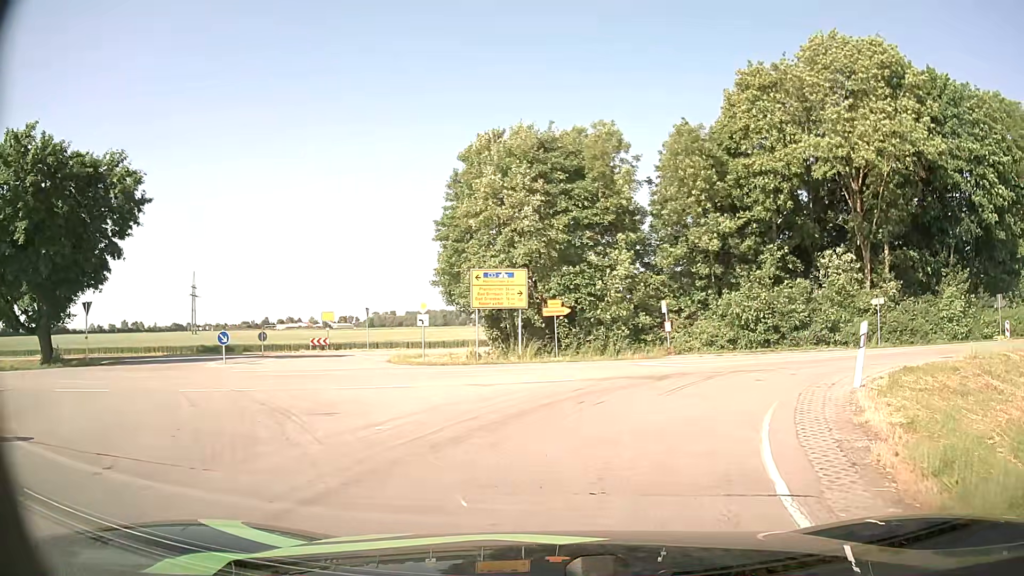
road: primary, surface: asphalt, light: Day
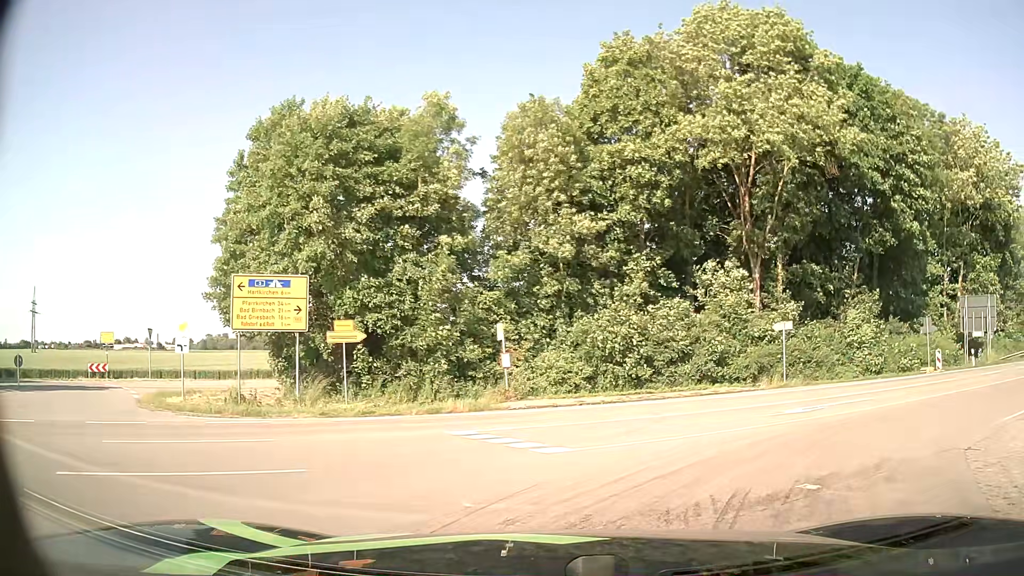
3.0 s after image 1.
(+0.8, +9.2) m; +12°
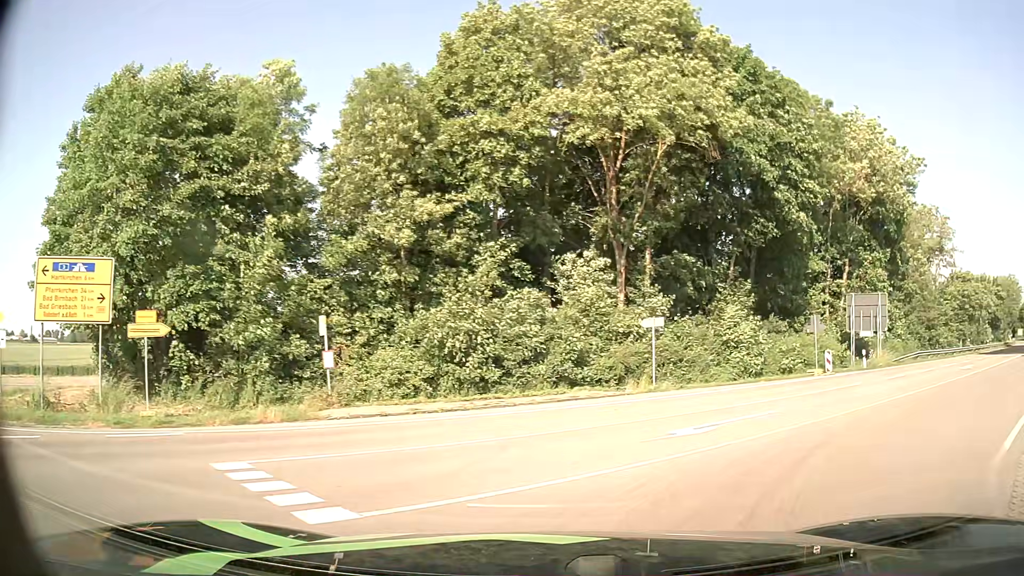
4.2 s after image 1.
(+0.4, +3.6) m; +13°
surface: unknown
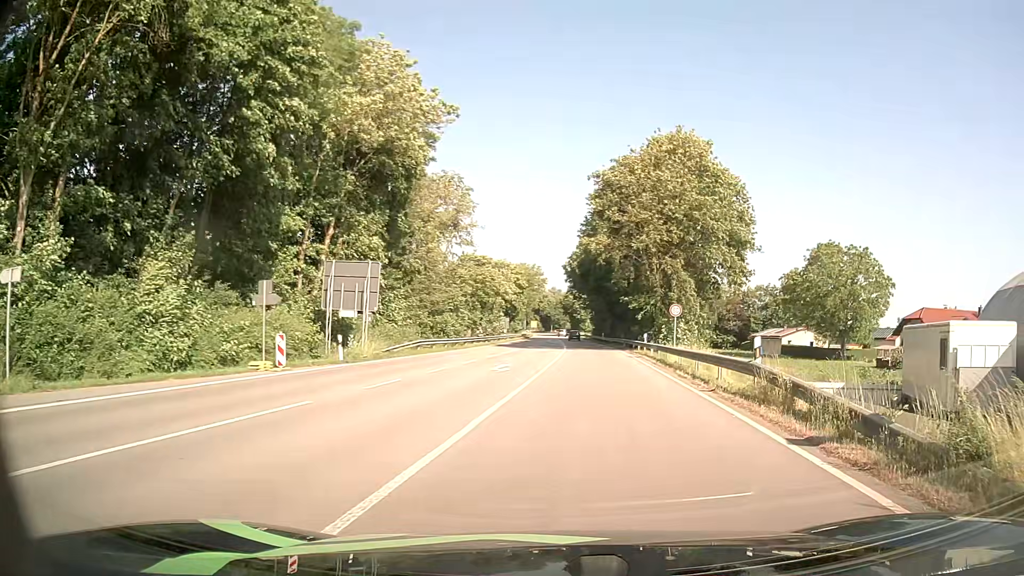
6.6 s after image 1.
(+4.5, +10.7) m; +43°
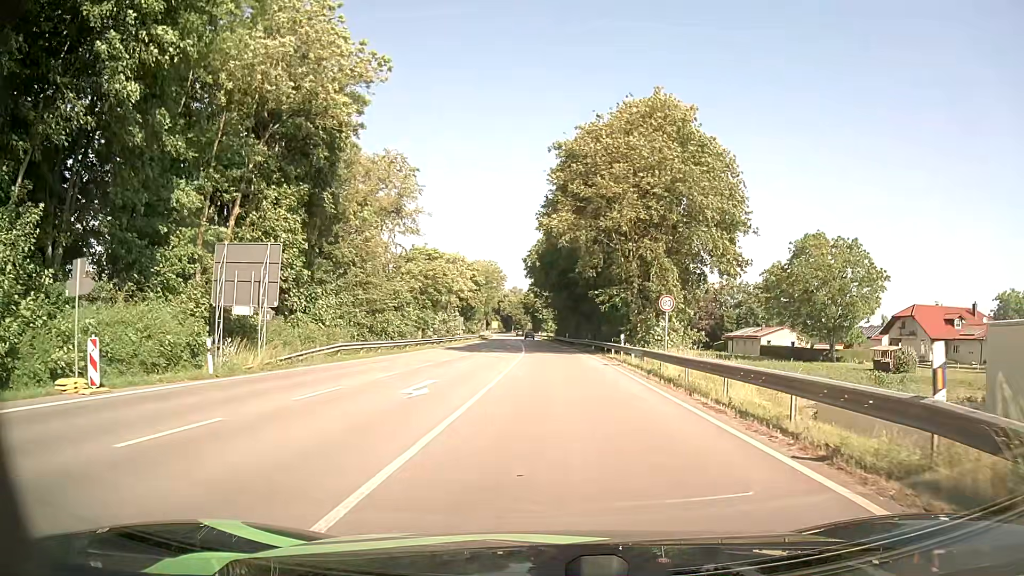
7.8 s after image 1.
(+0.5, +8.5) m; +4°
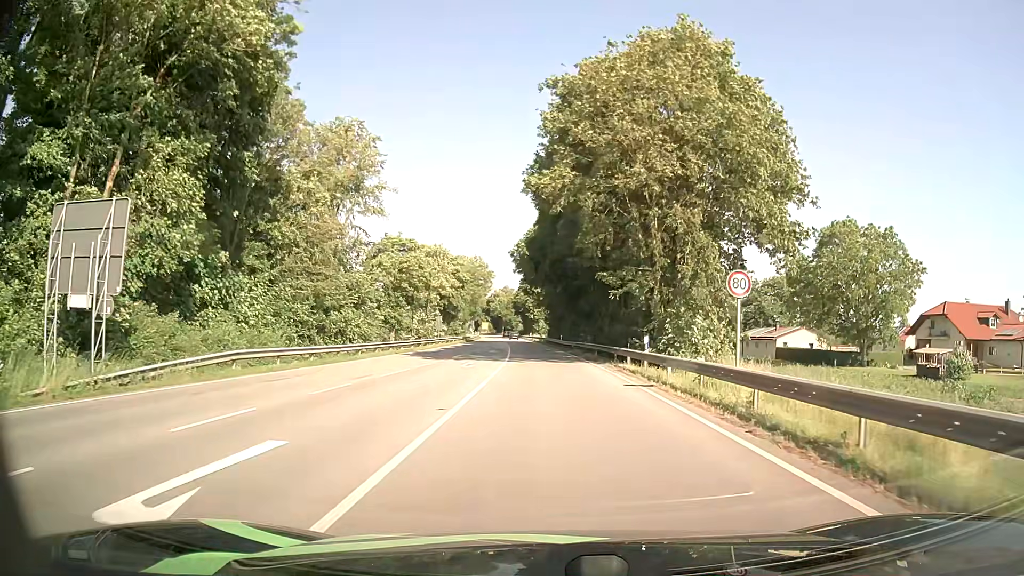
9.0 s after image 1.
(+0.1, +10.8) m; +1°
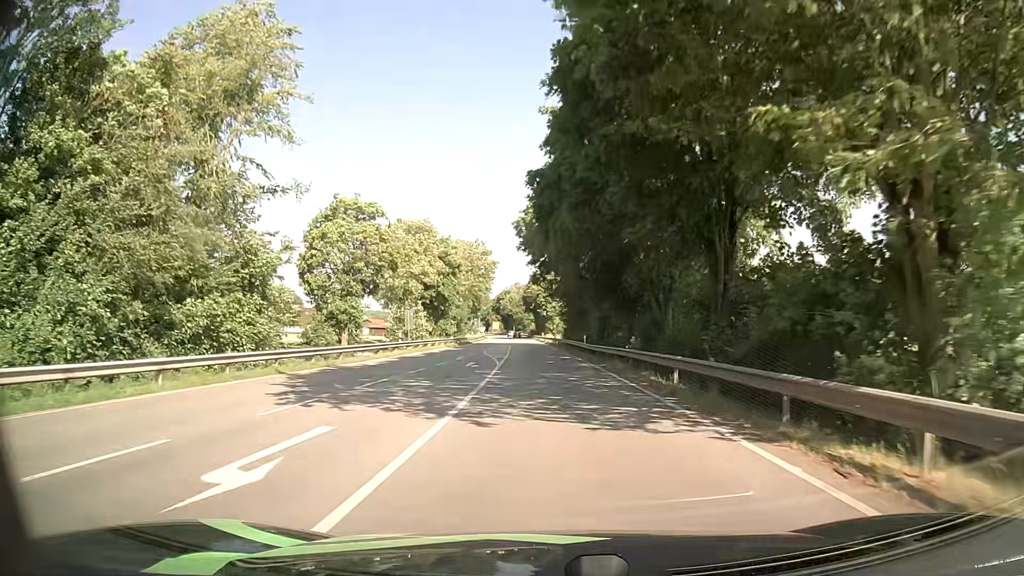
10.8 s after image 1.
(-0.1, +21.9) m; -1°
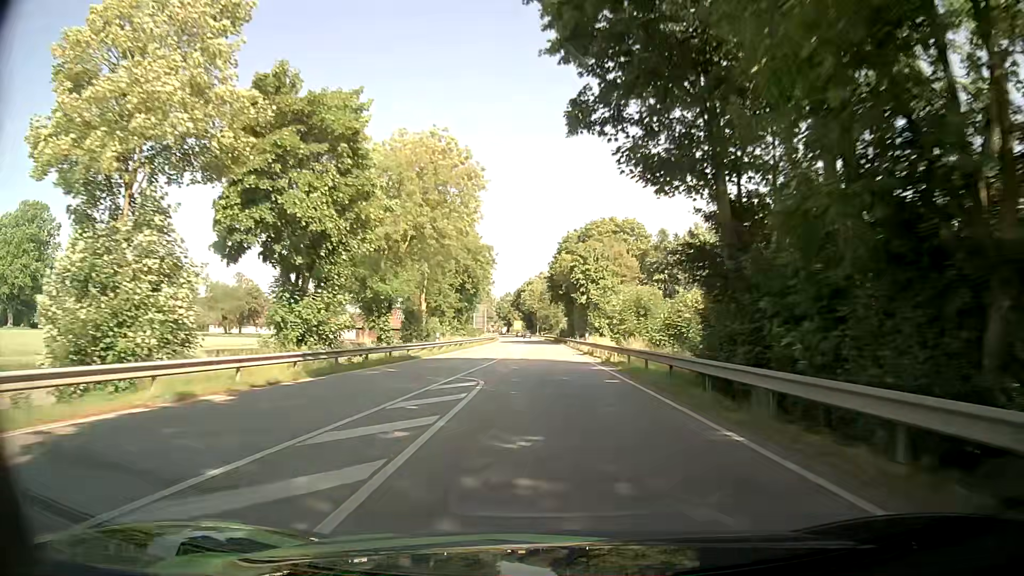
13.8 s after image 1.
(-1.7, +52.4) m; -3°
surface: asphalt
(0, +10) (0, +20) (0, +30) (0, +40) (-1, +50) (-1, +60) (-1, +70) (-1, +80) (-2, +90) (-2, +100) m
